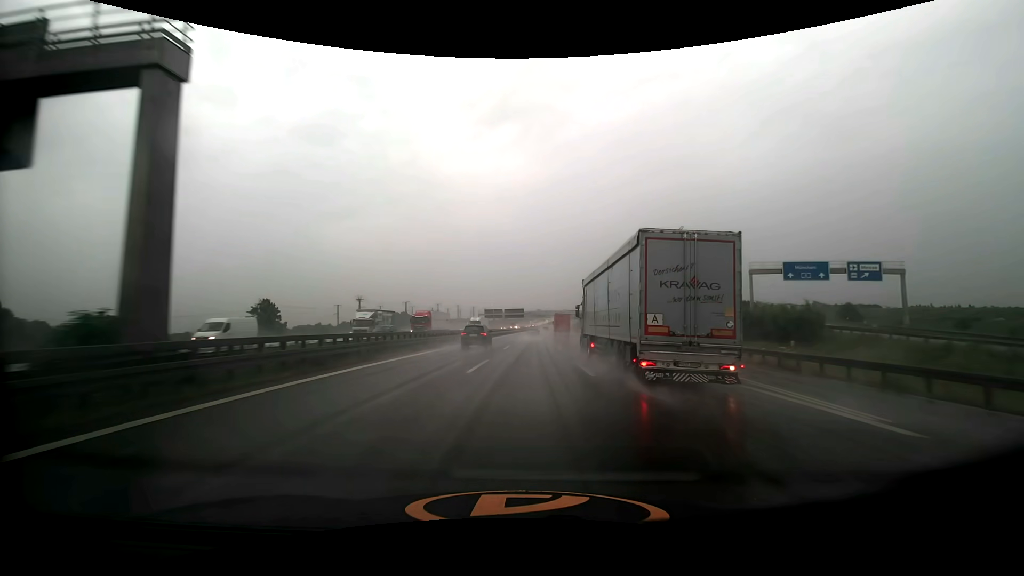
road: motorway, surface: asphalt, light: Day
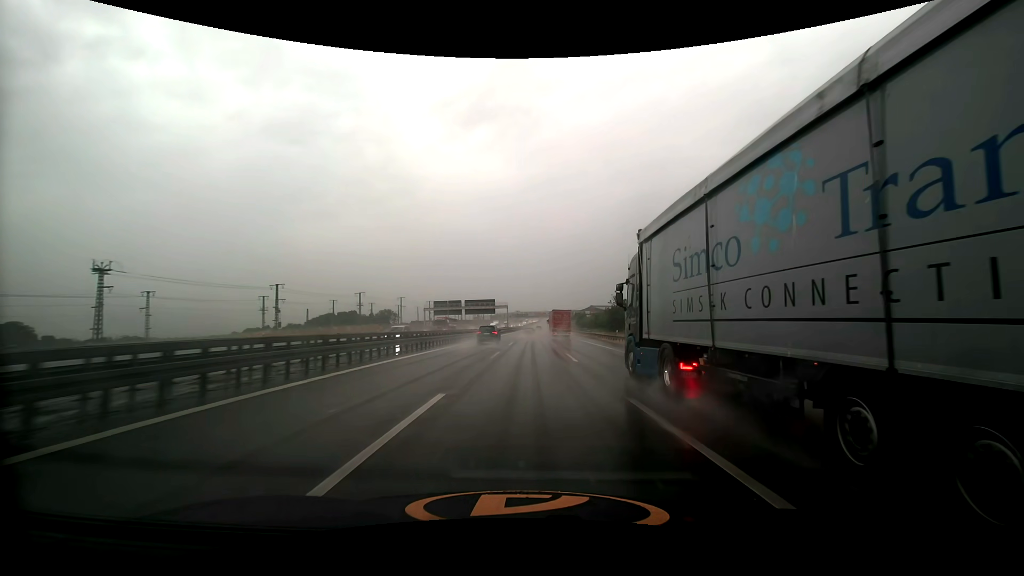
(+2.0, +83.4) m; +3°
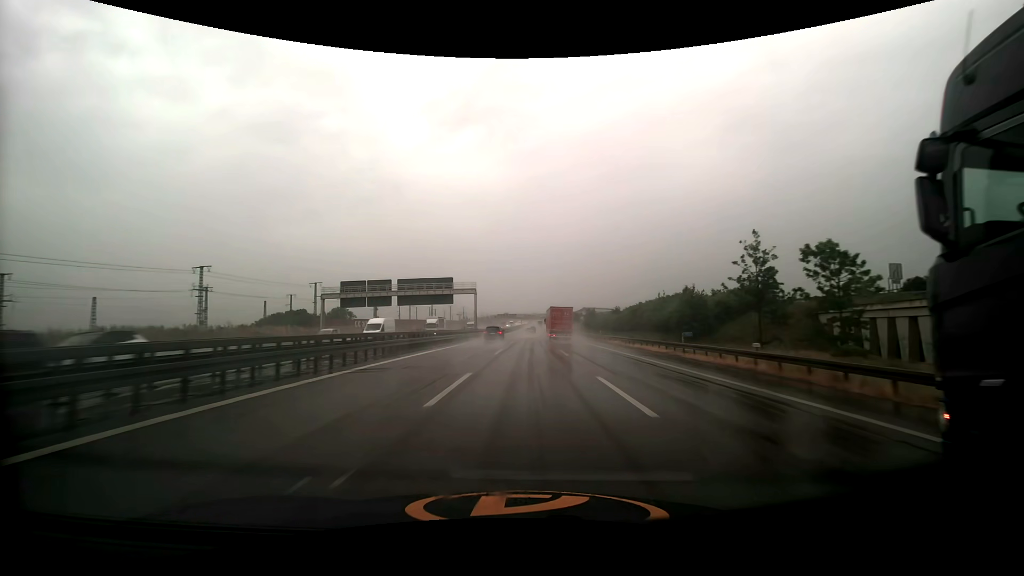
(+0.7, +67.6) m; +1°
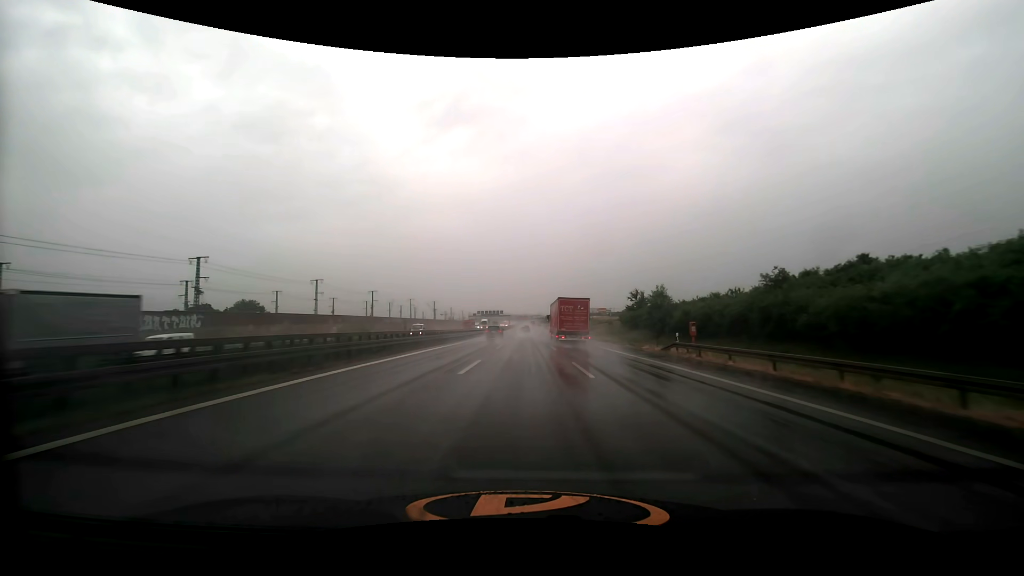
(+1.1, +84.7) m; +1°
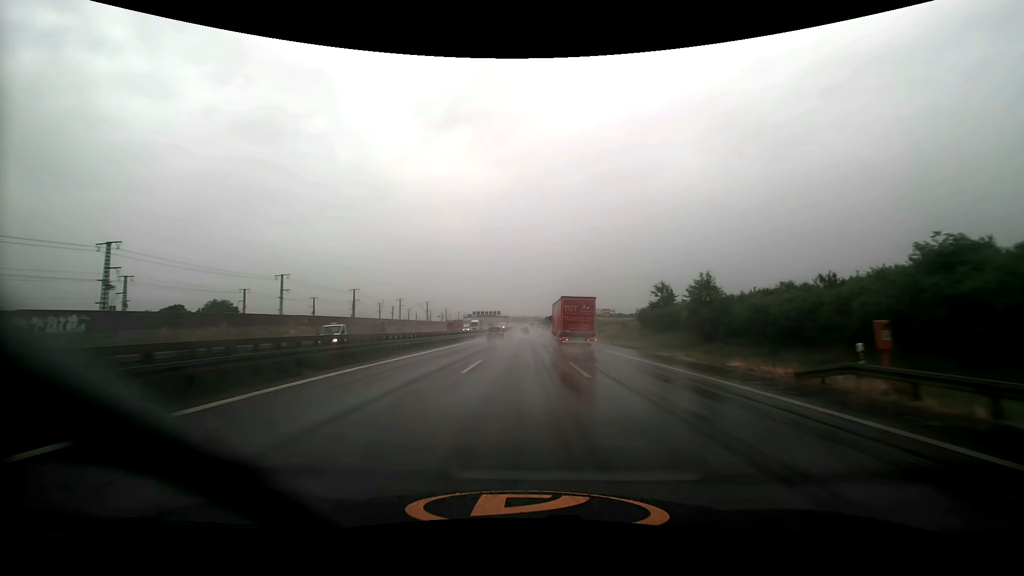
(0.0, +16.9) m; 0°
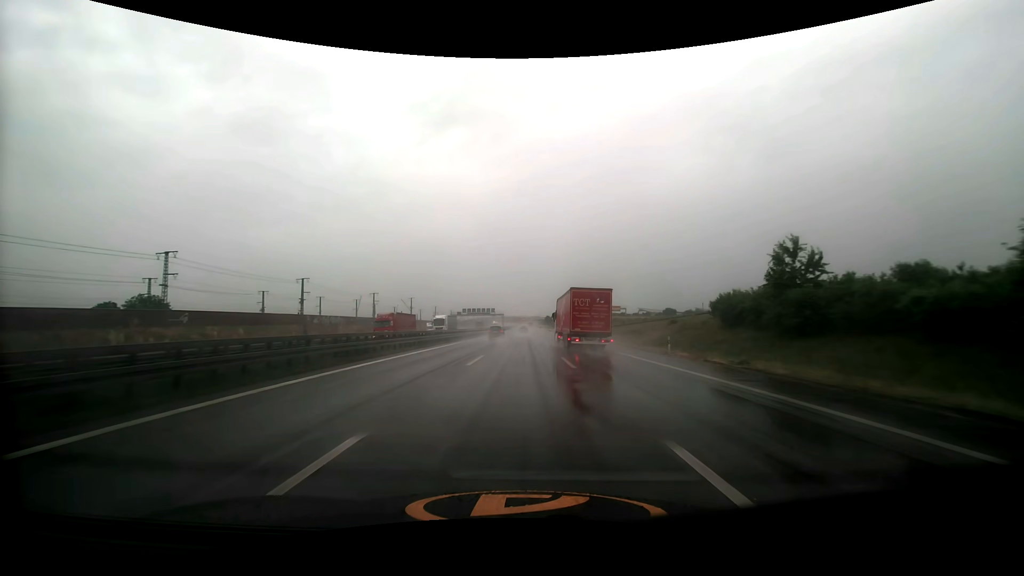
(0.0, +33.8) m; 0°
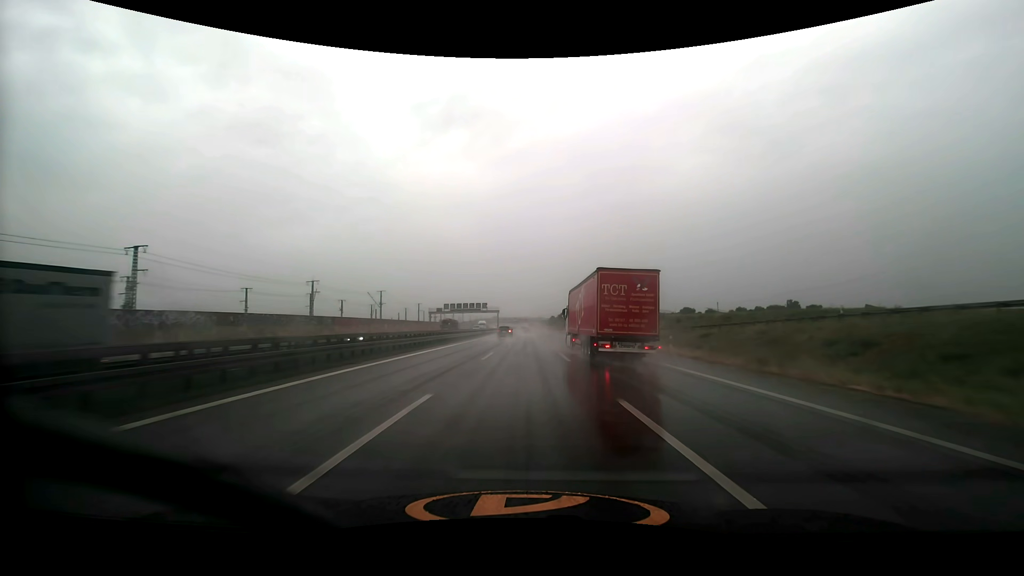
(-0.2, +50.8) m; 0°
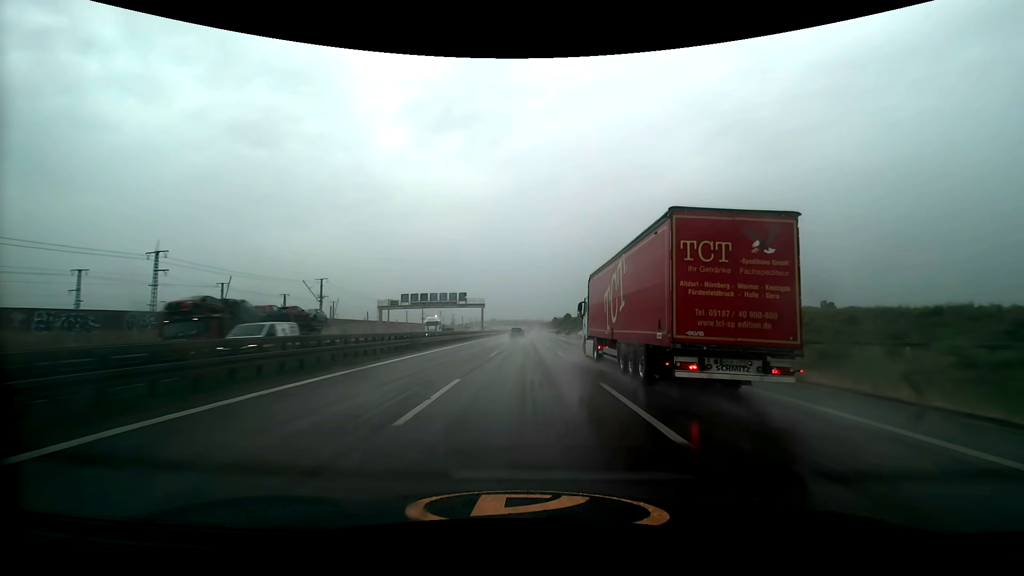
(0.0, +50.9) m; 0°
(0, +10) (0, +20) (0, +30) (0, +40) (0, +50) (0, +60) (0, +70) (0, +80) (0, +90) (0, +100) m
